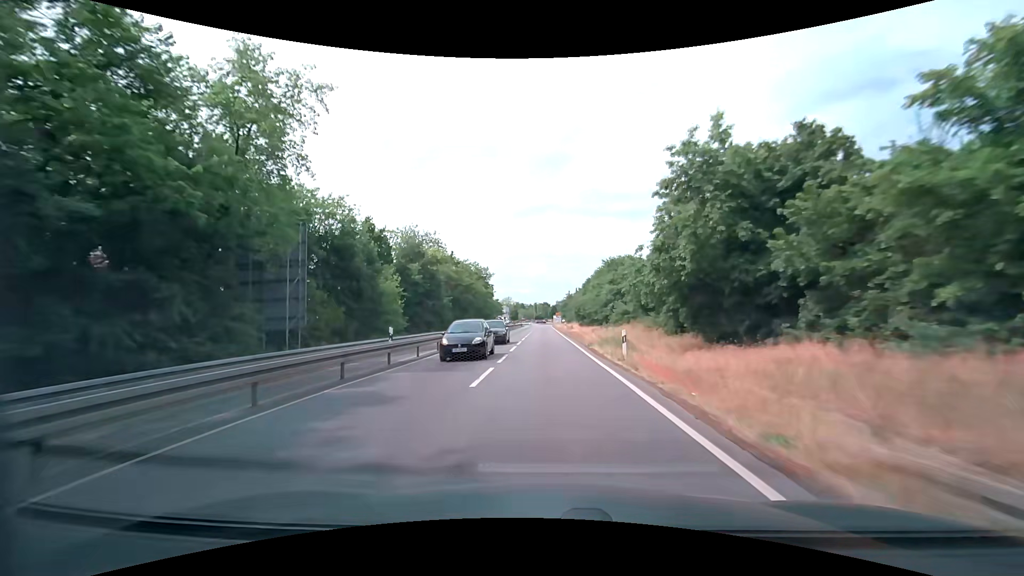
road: tertiary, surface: asphalt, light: Day
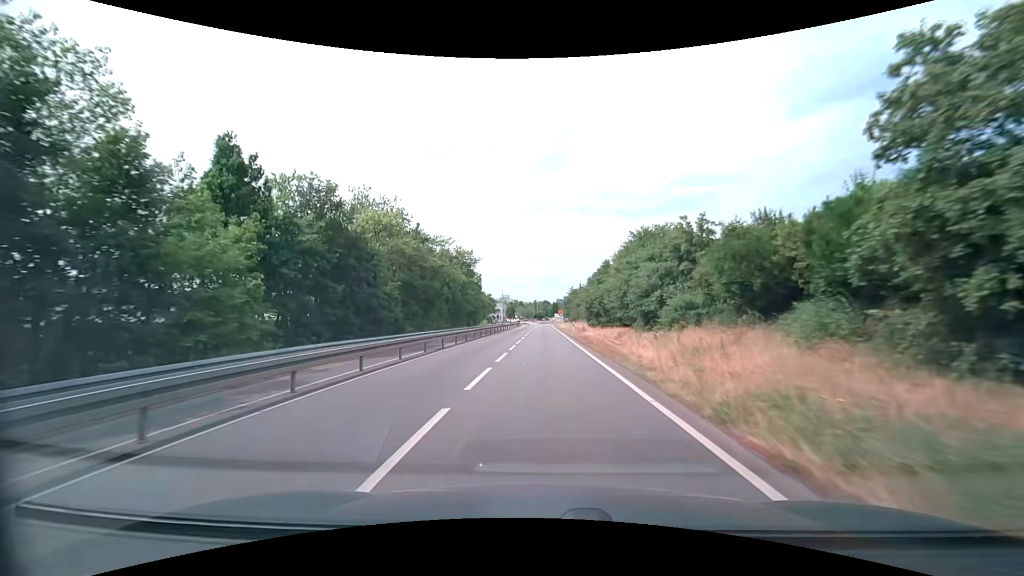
(+0.1, +18.6) m; 0°
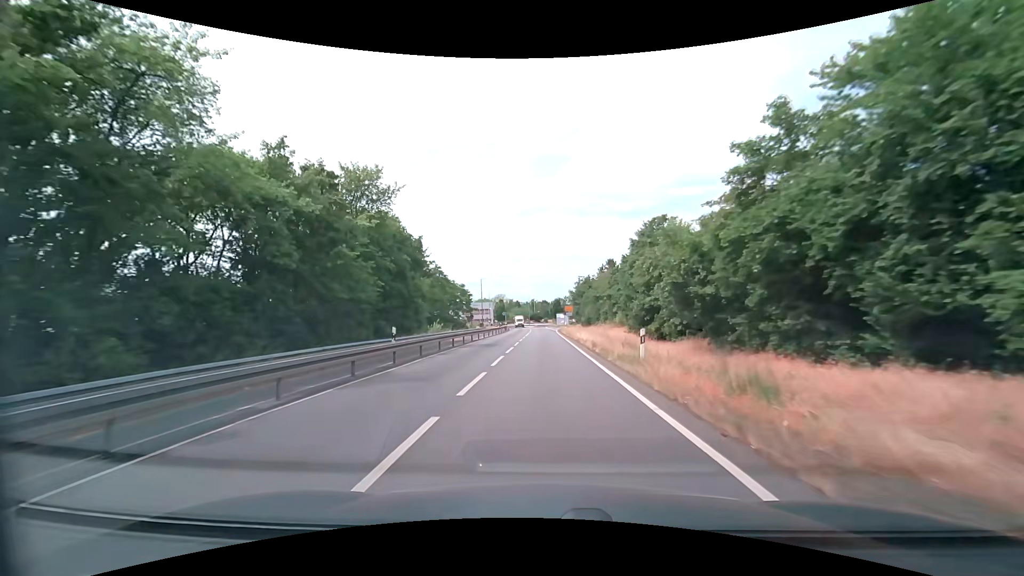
(0.0, +36.4) m; 0°
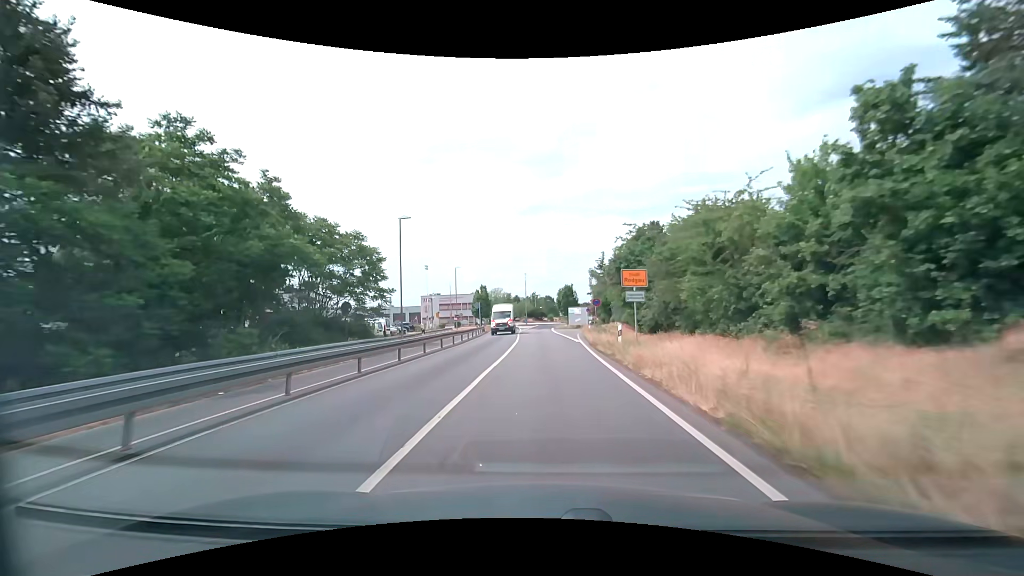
(-0.1, +43.7) m; -1°
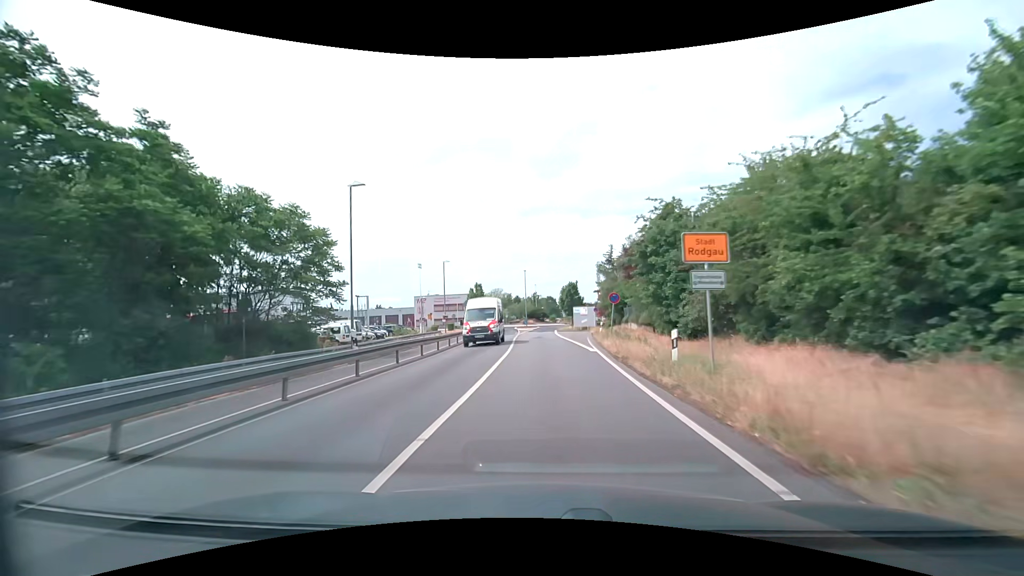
(+0.1, +8.2) m; +1°
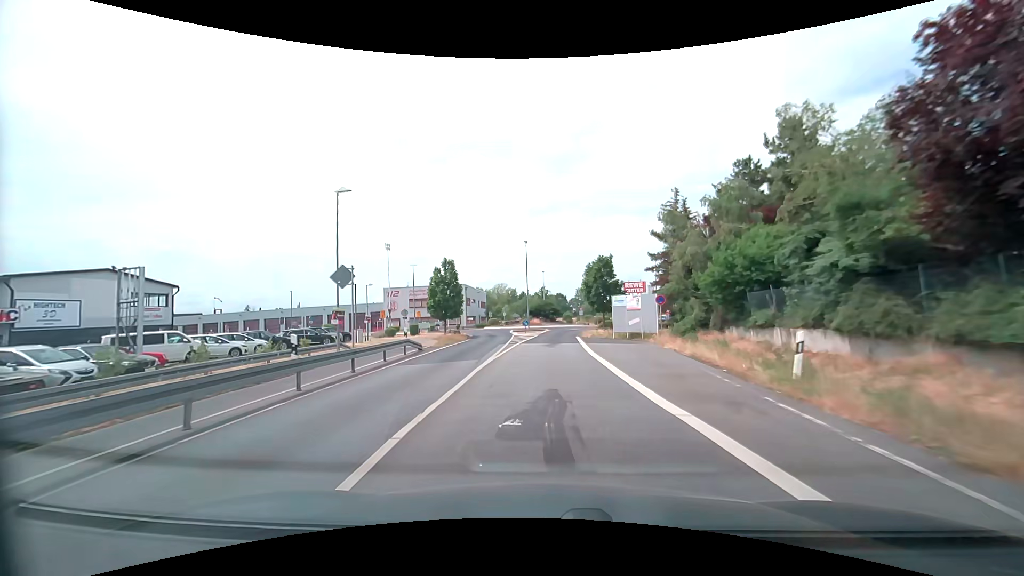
(-0.3, +30.0) m; -1°
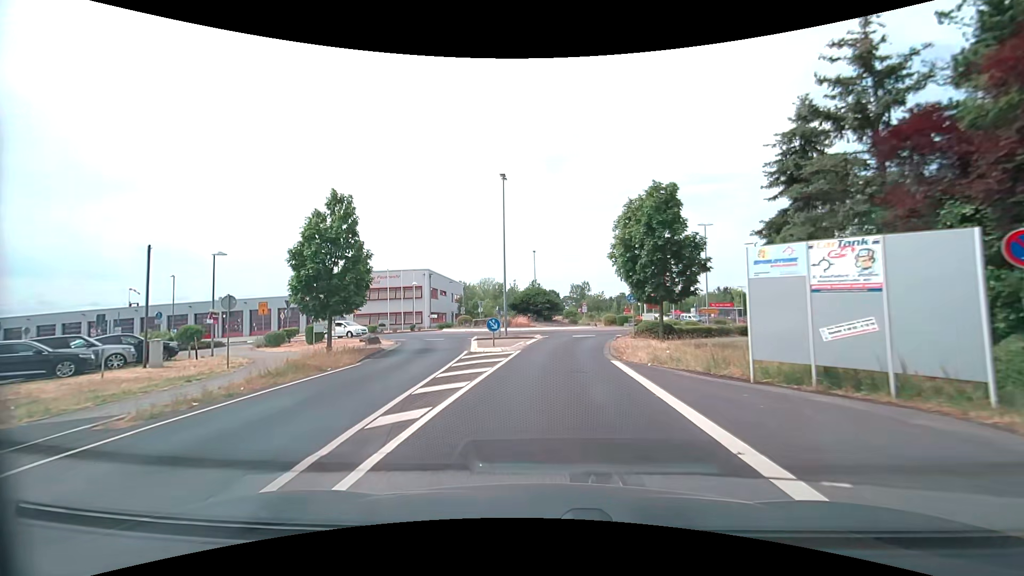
(-0.1, +23.8) m; 0°
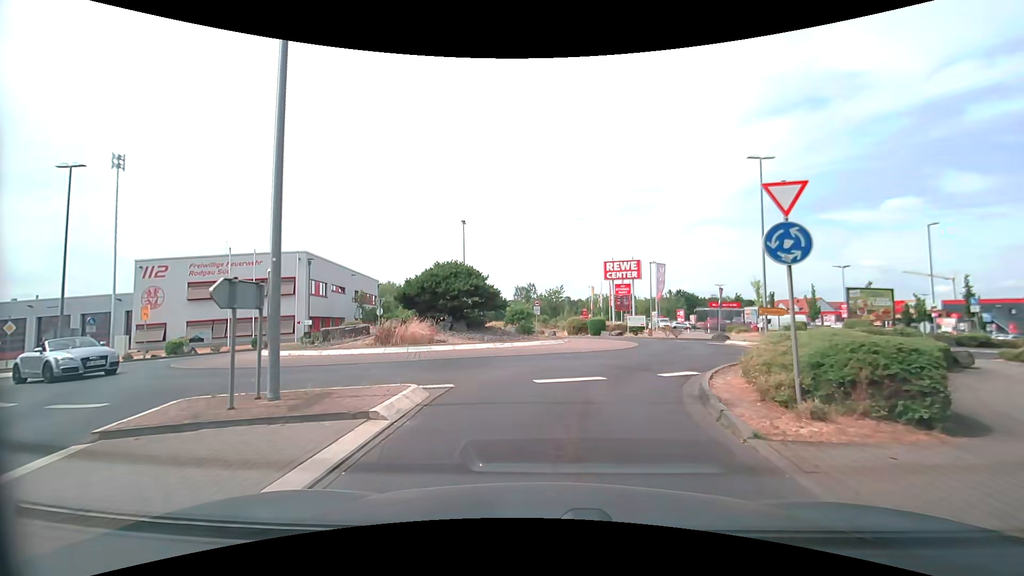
(+0.8, +21.4) m; +6°
(+1, +10) (+5, +19) (+6, +29) (+1, +37) (-9, +37) (-17, +32) (-27, +28) (-36, +26) (-46, +25) (-56, +24) m
